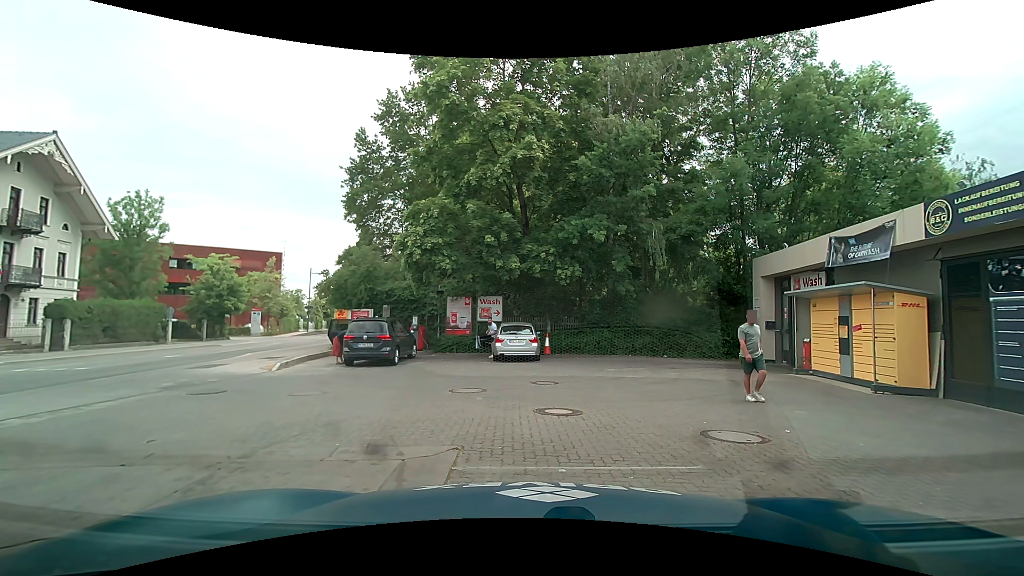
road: secondary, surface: asphalt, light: Day
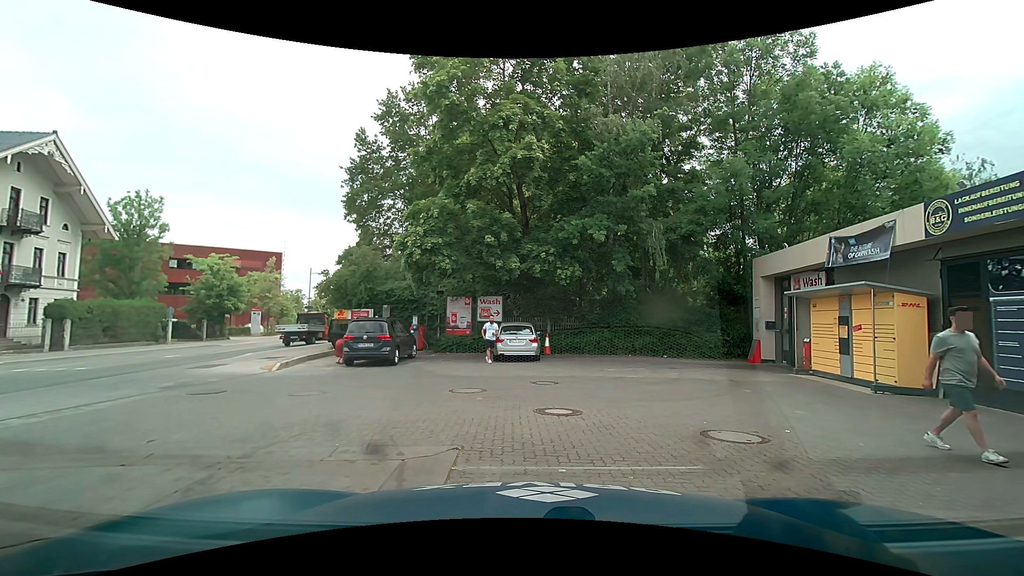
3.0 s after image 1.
(0.0, 0.0) m; 0°
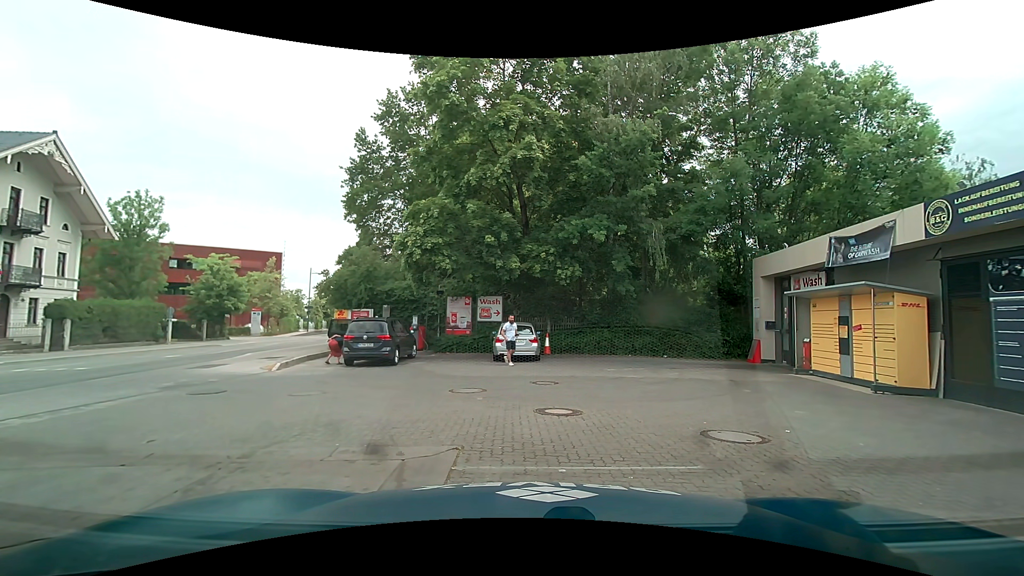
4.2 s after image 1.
(0.0, 0.0) m; 0°
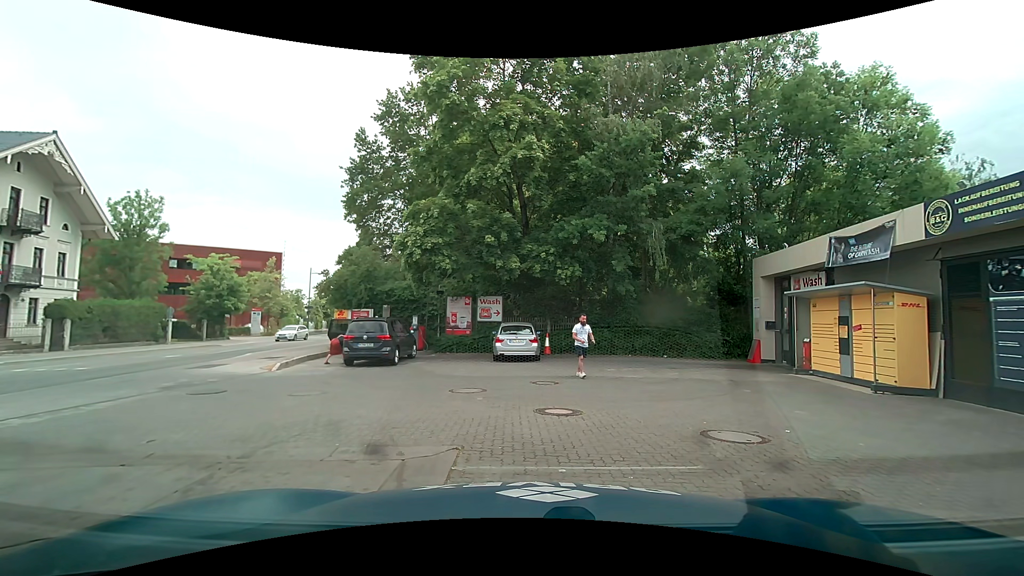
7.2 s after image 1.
(0.0, 0.0) m; 0°
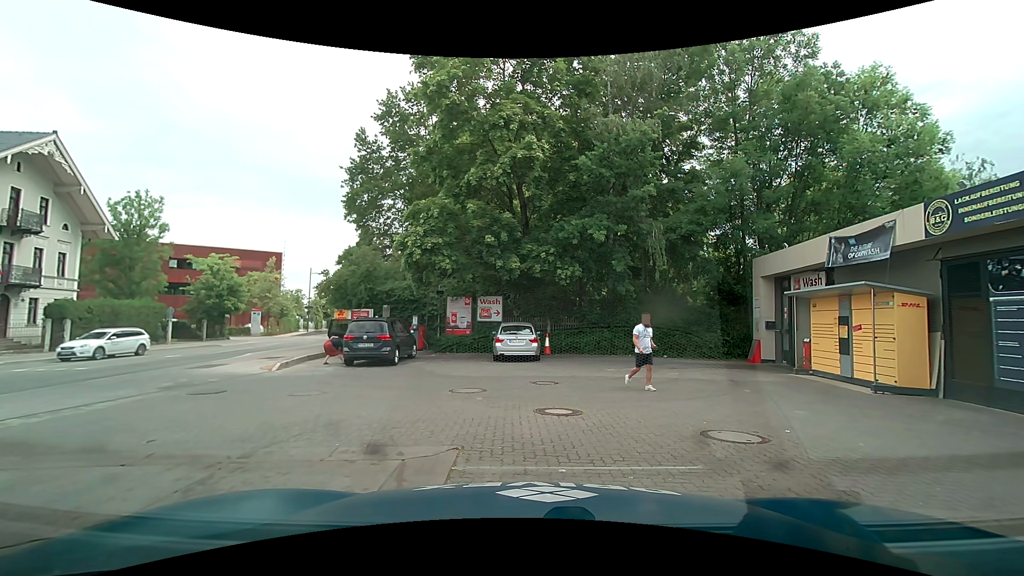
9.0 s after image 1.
(0.0, 0.0) m; 0°
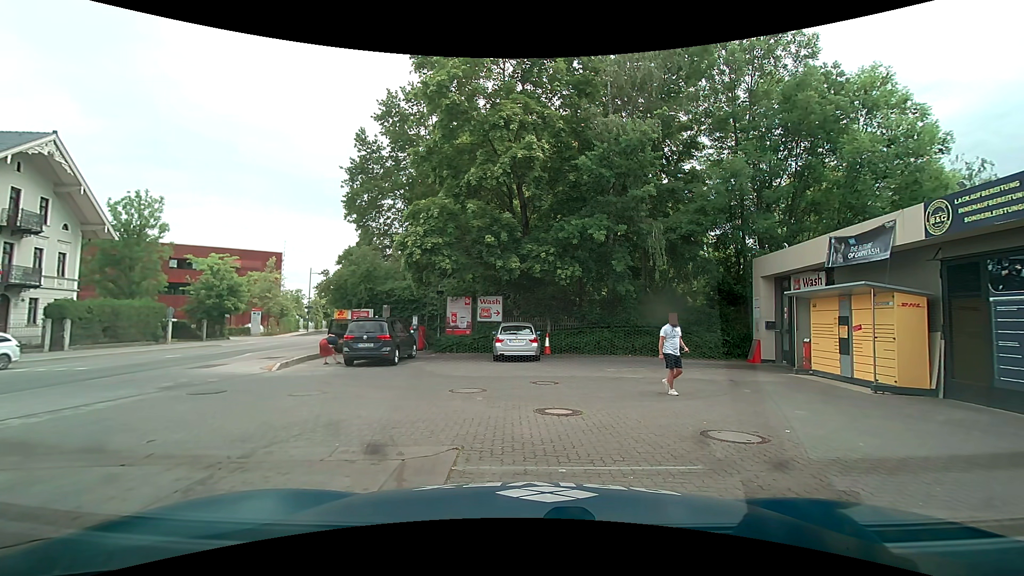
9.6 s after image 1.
(0.0, 0.0) m; 0°
